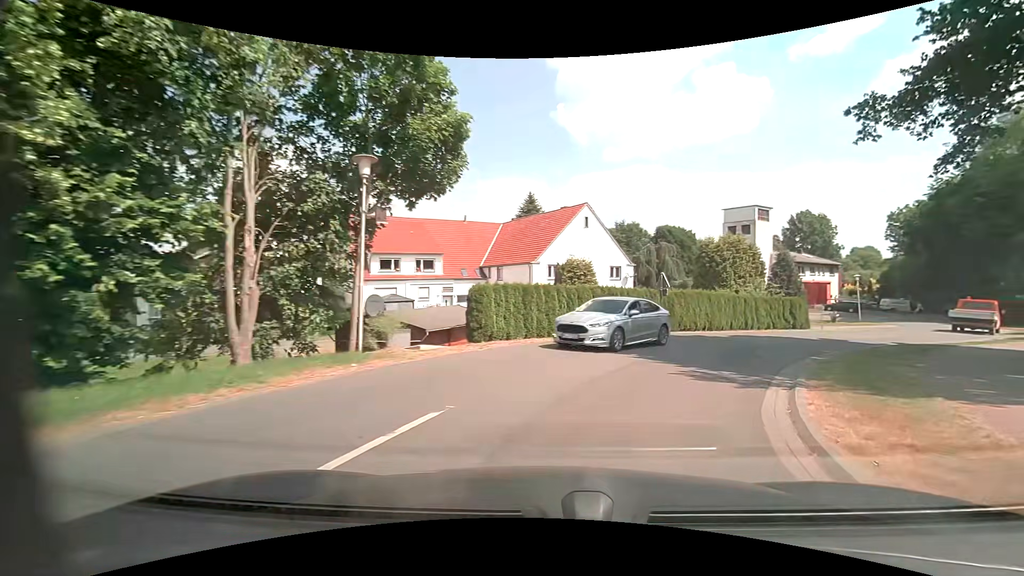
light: Day
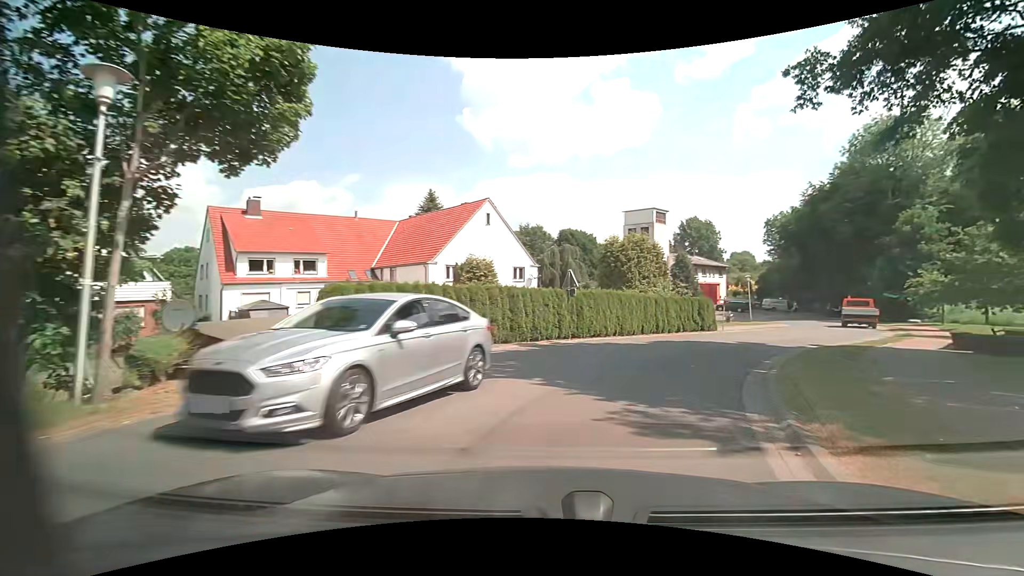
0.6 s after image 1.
(+0.4, +4.3) m; +11°
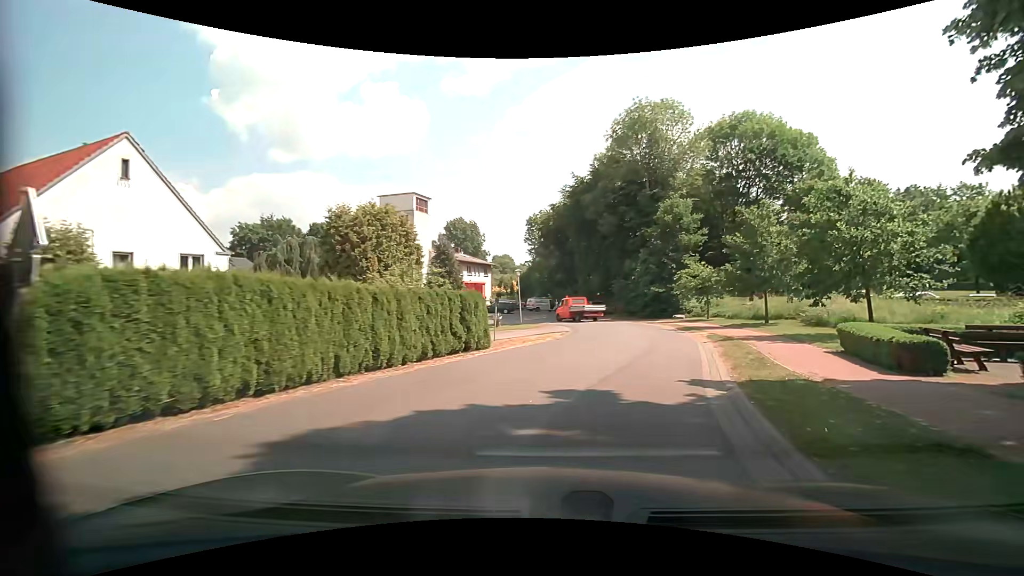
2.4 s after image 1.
(+3.3, +13.7) m; +26°
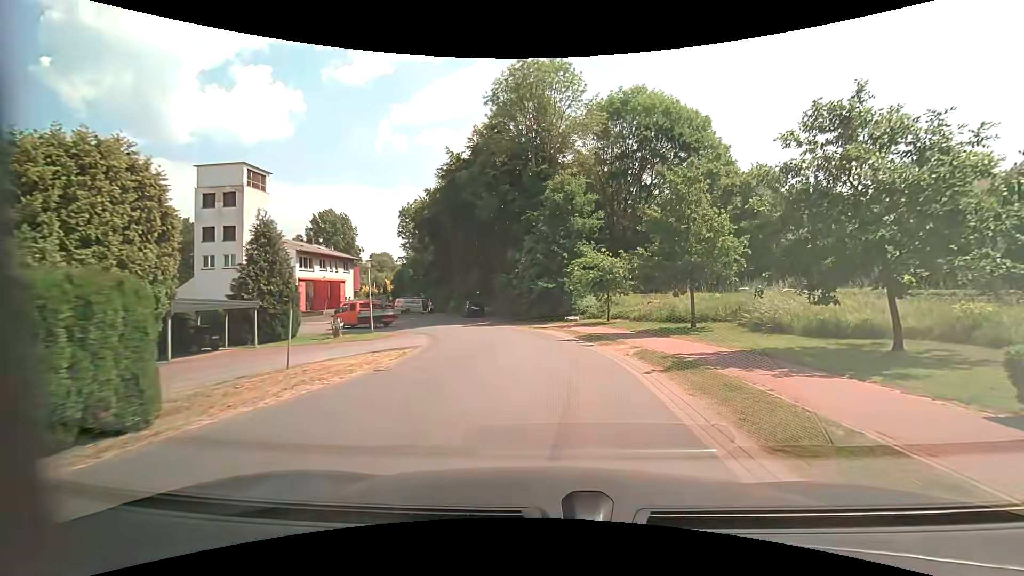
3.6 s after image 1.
(+1.3, +10.0) m; +14°
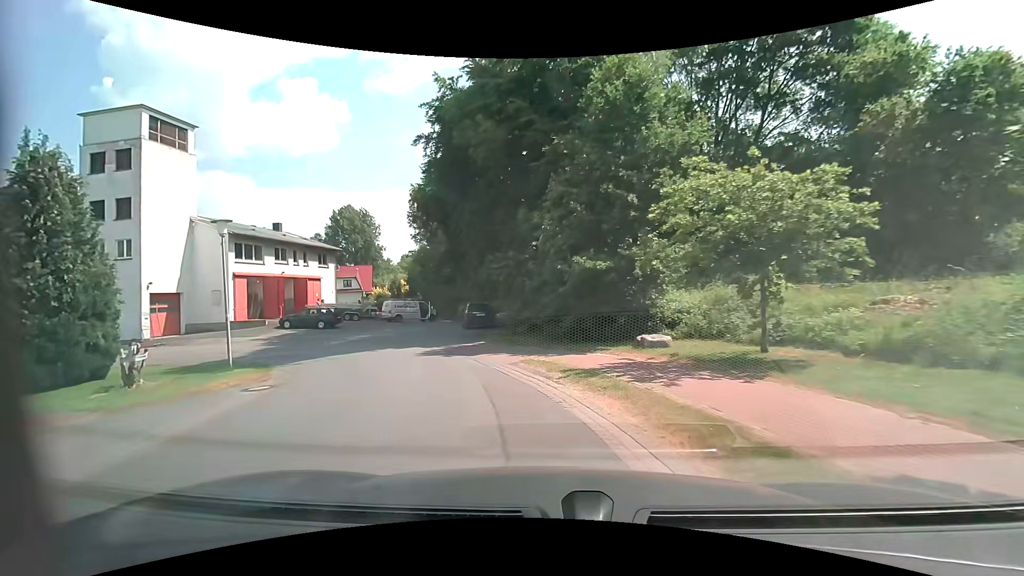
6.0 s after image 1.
(+0.2, +17.8) m; -6°
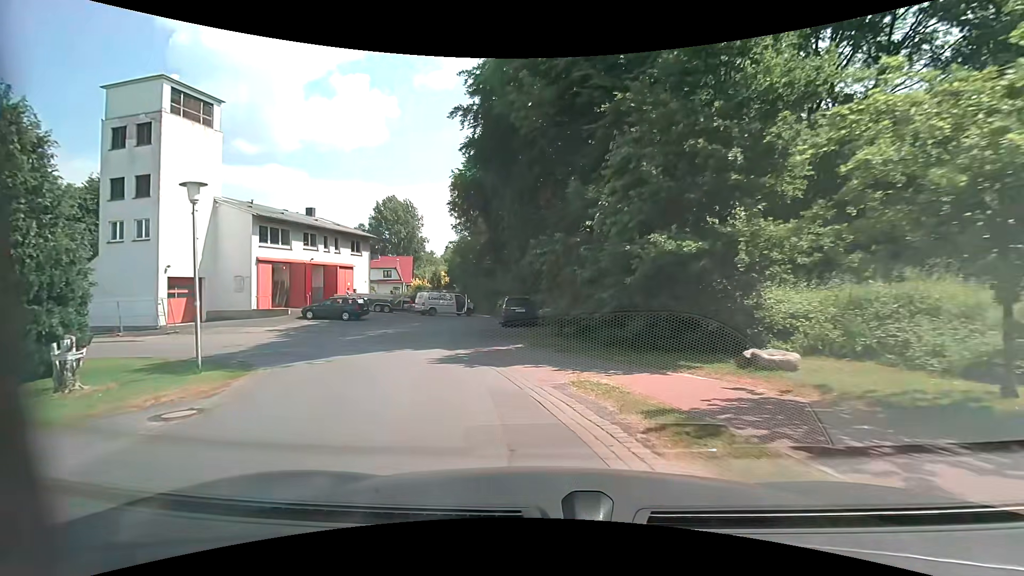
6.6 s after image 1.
(-0.1, +4.1) m; -4°
